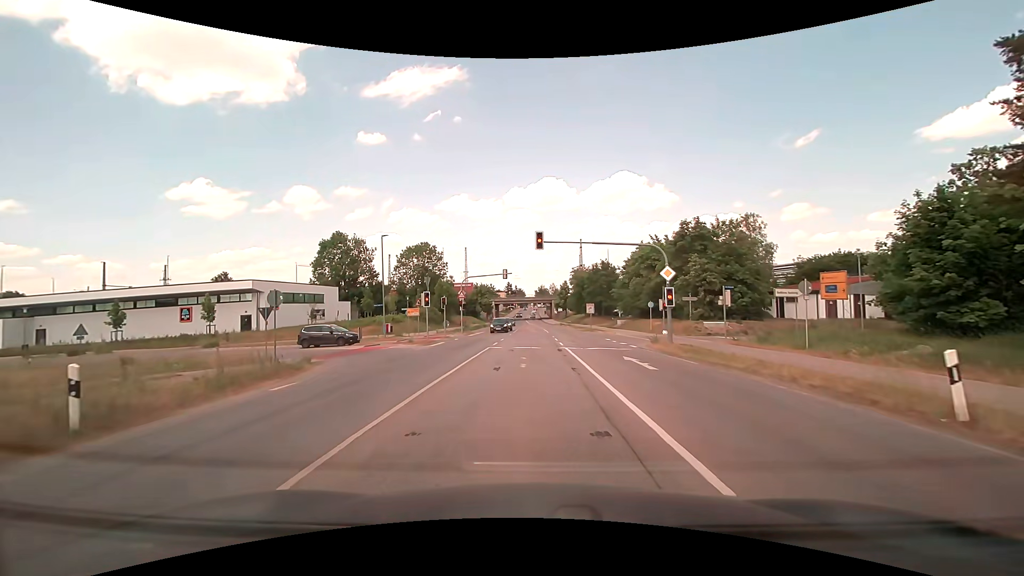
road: secondary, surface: asphalt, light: Day
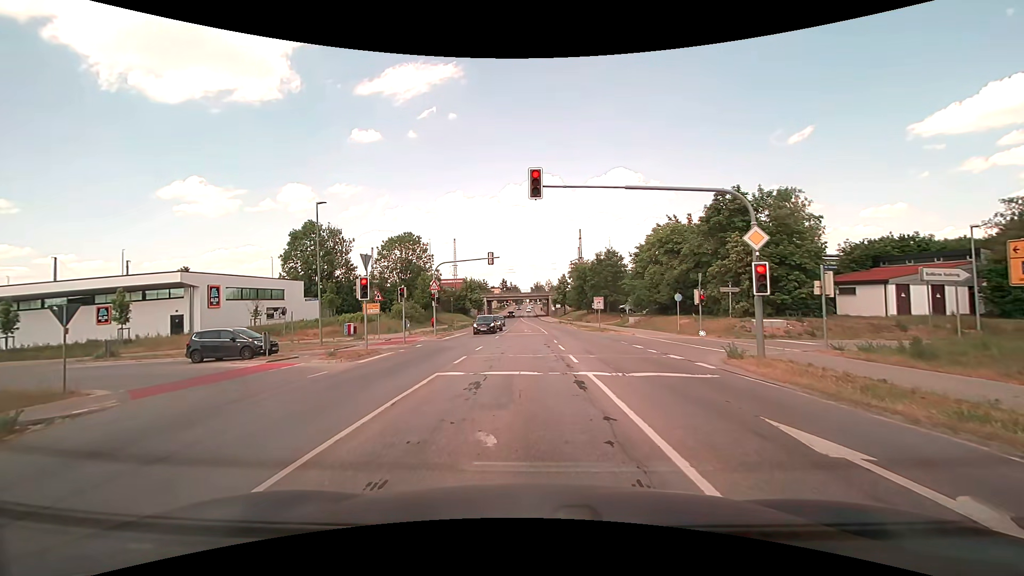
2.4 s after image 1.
(0.0, +11.1) m; +1°
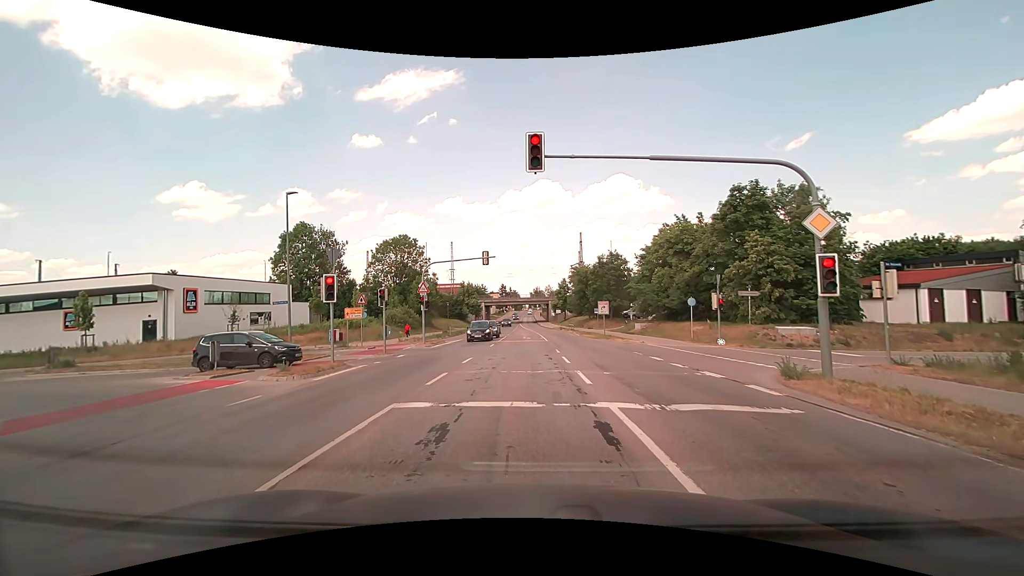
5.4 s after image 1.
(0.0, +3.4) m; +1°
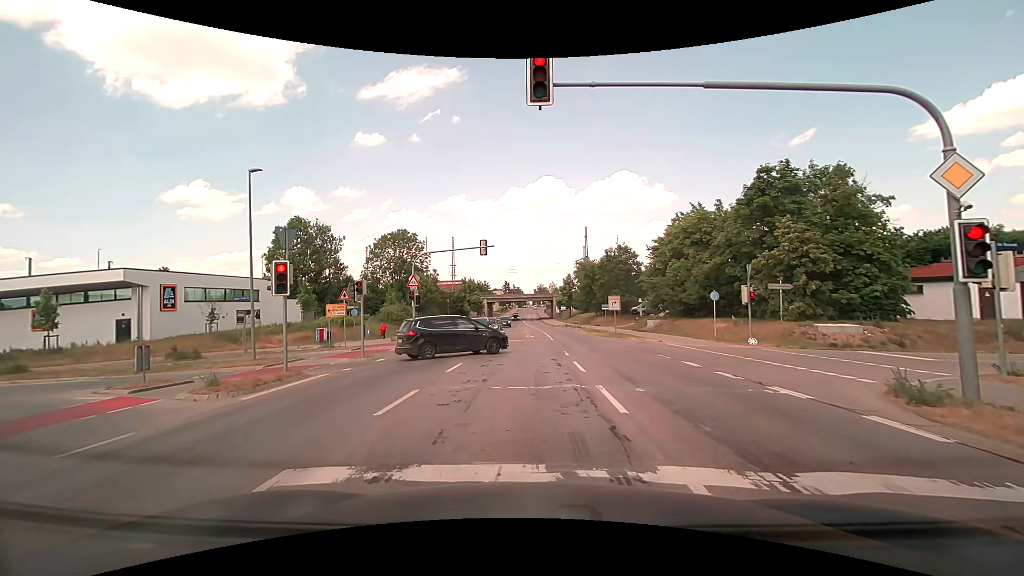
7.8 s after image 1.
(-0.1, +3.9) m; -1°
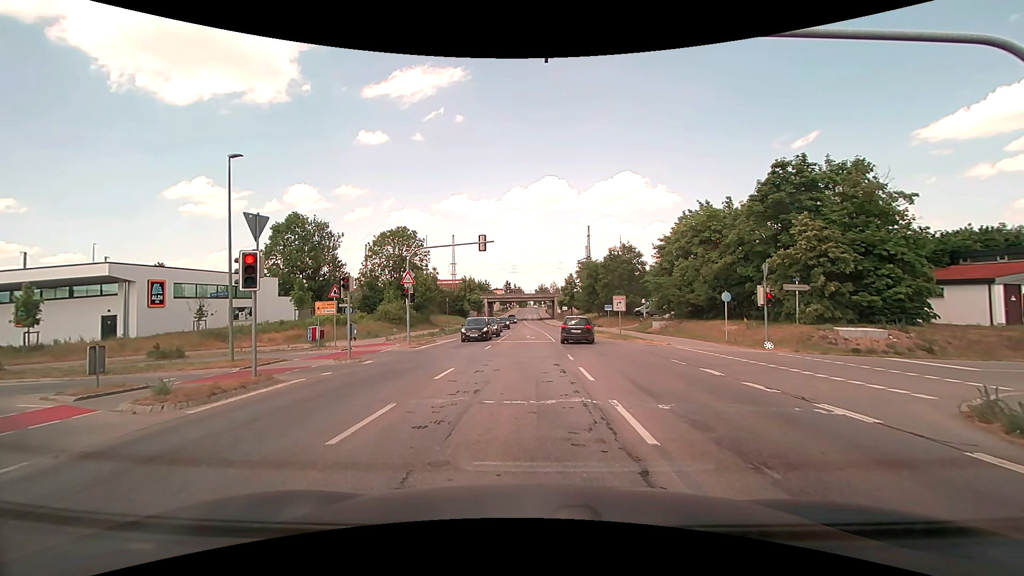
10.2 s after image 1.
(0.0, +1.7) m; 0°
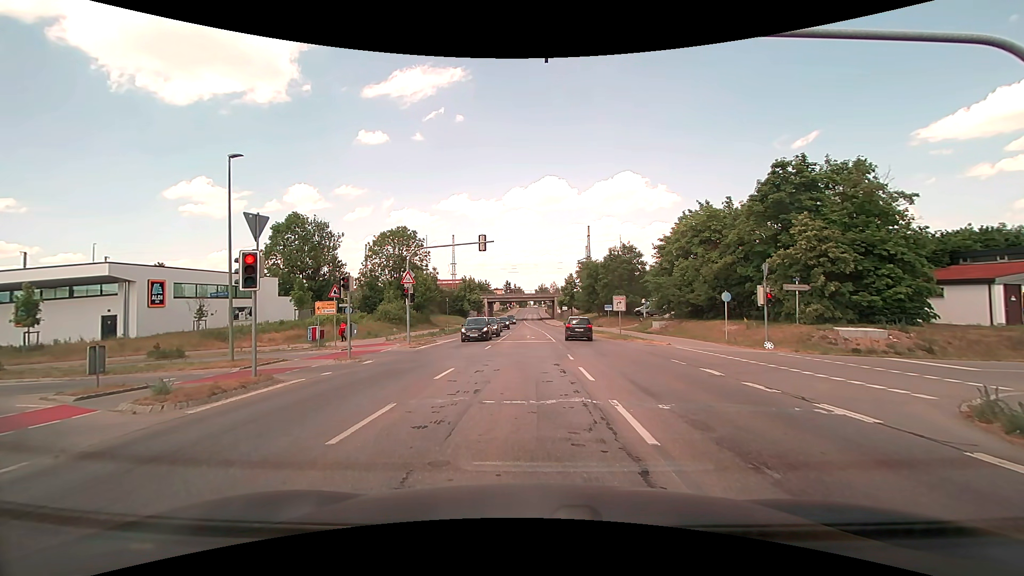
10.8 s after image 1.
(0.0, 0.0) m; 0°
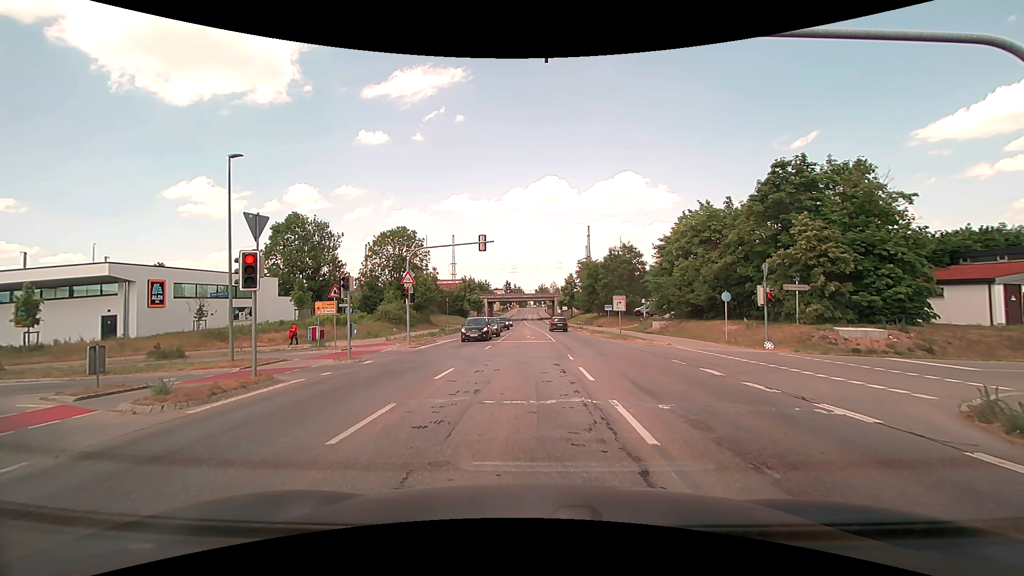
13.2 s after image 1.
(0.0, 0.0) m; 0°
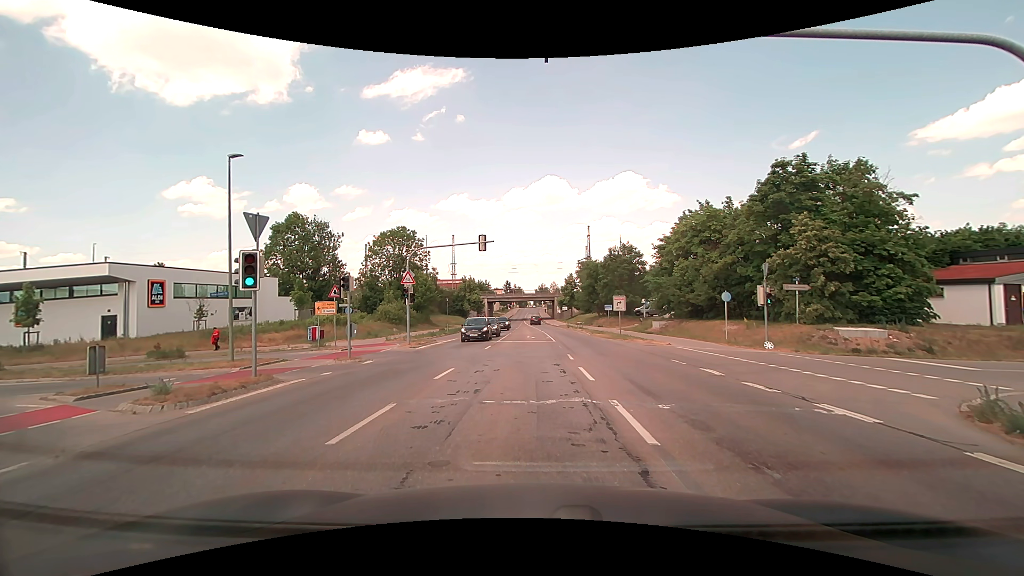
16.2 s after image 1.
(0.0, 0.0) m; 0°
